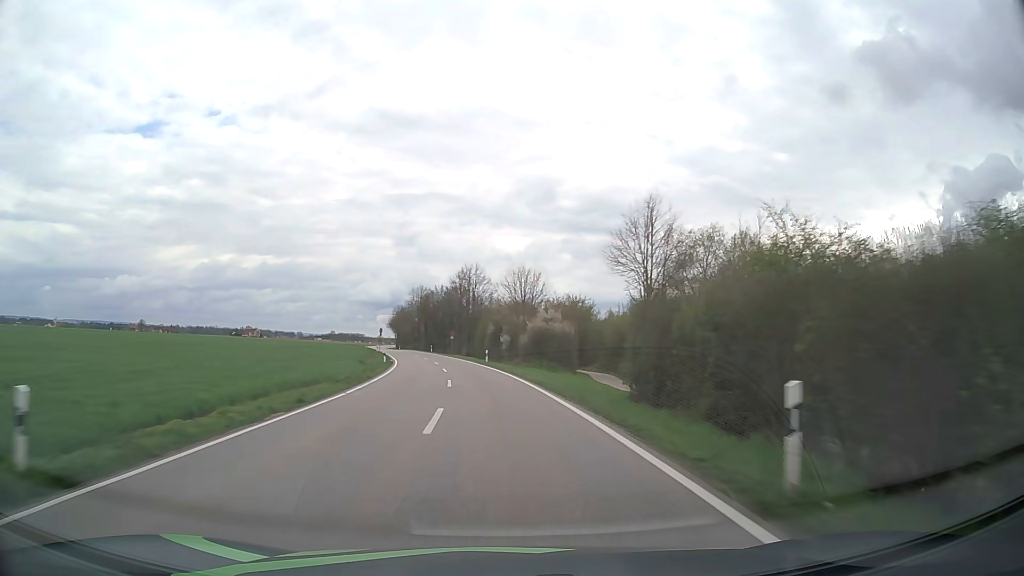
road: tertiary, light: Day
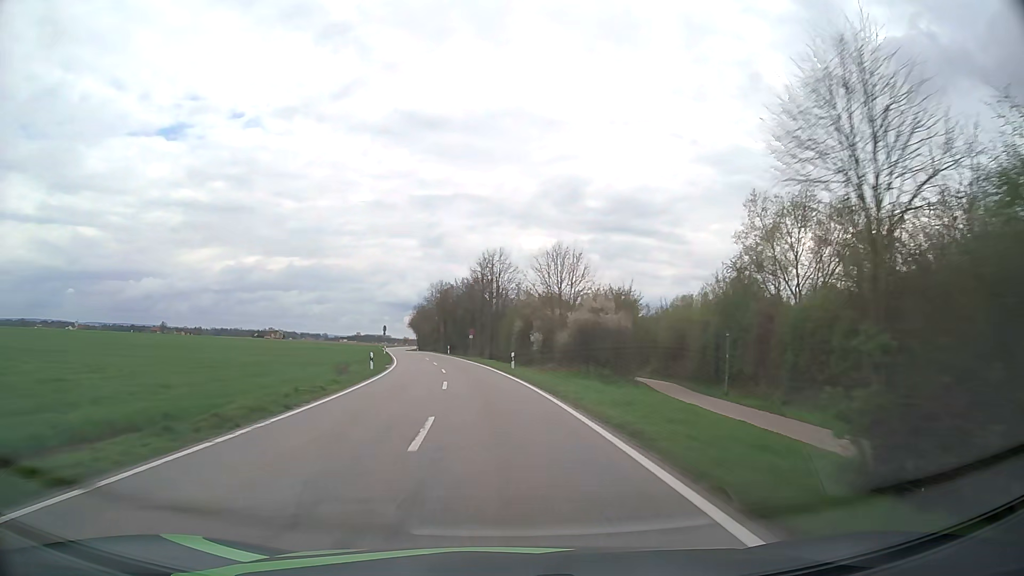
(-0.3, +13.5) m; -2°
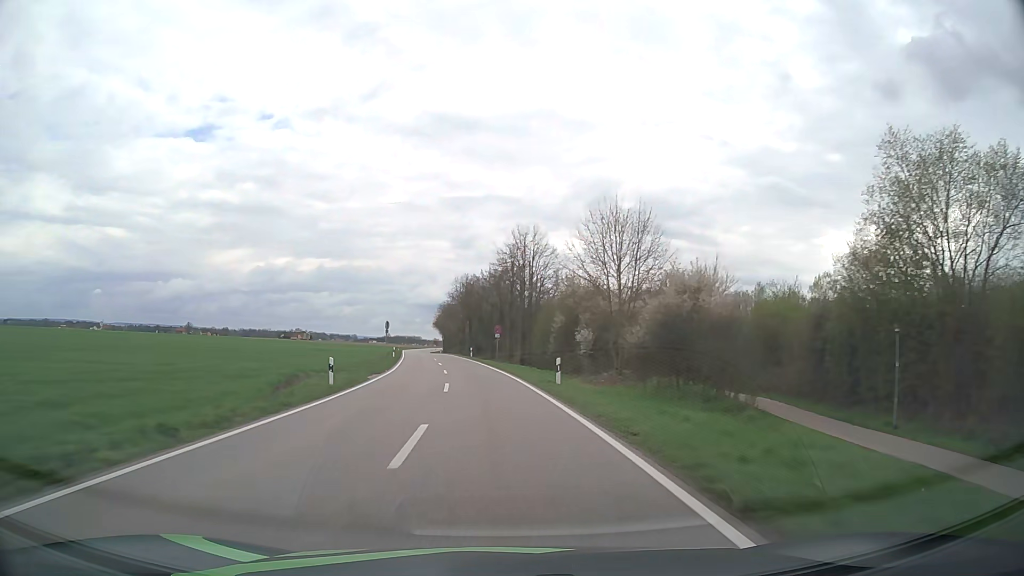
(-0.3, +13.6) m; -3°
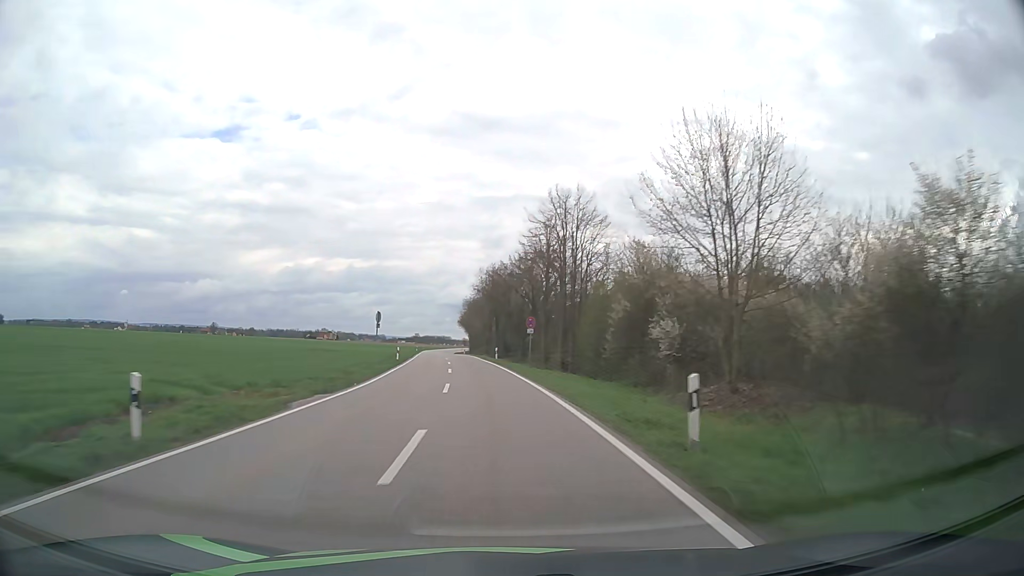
(-0.3, +13.6) m; -3°
